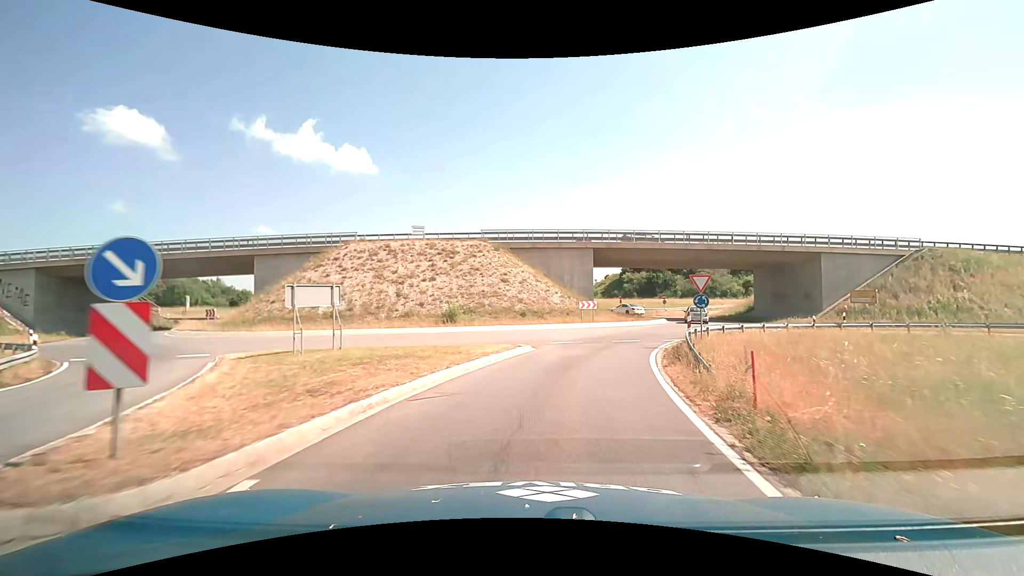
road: secondary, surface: asphalt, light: Day
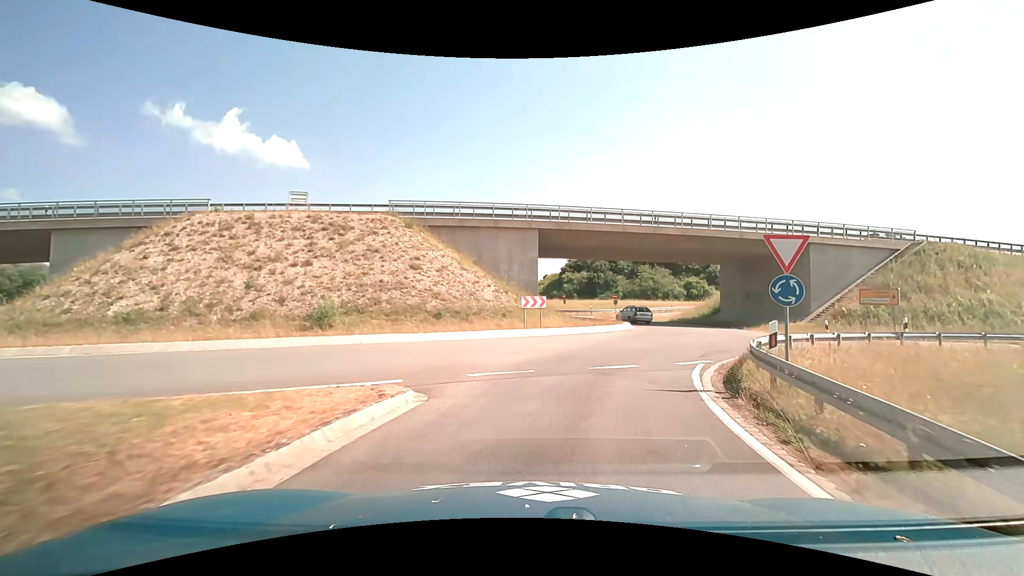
(+0.7, +11.0) m; +7°
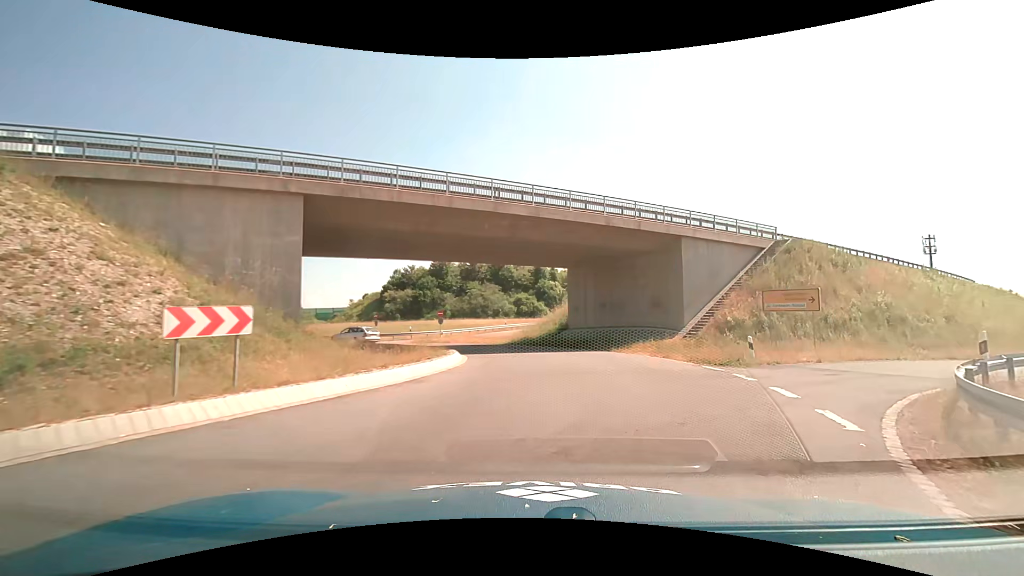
(+2.1, +13.3) m; +20°
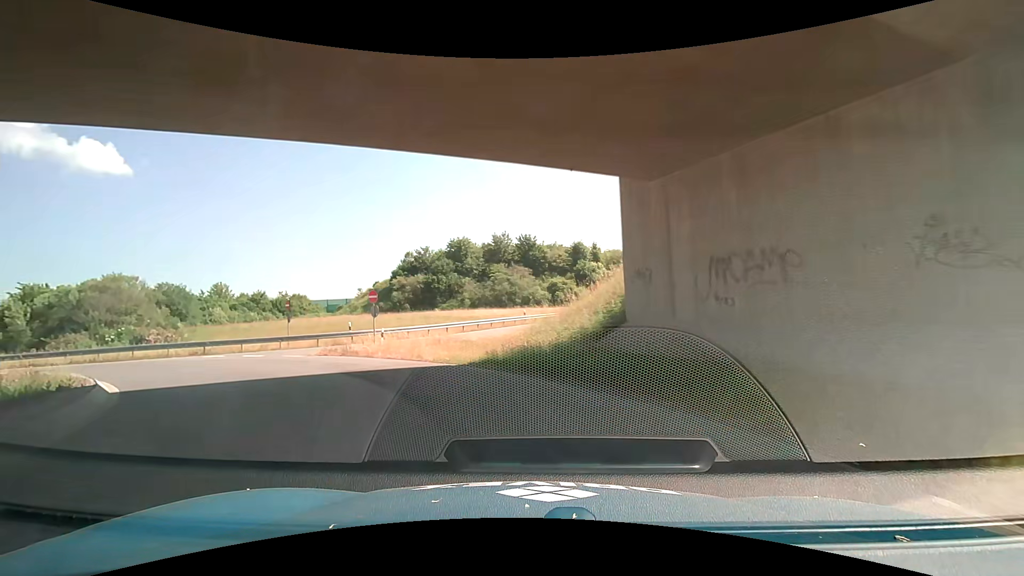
(+1.4, +22.3) m; -5°
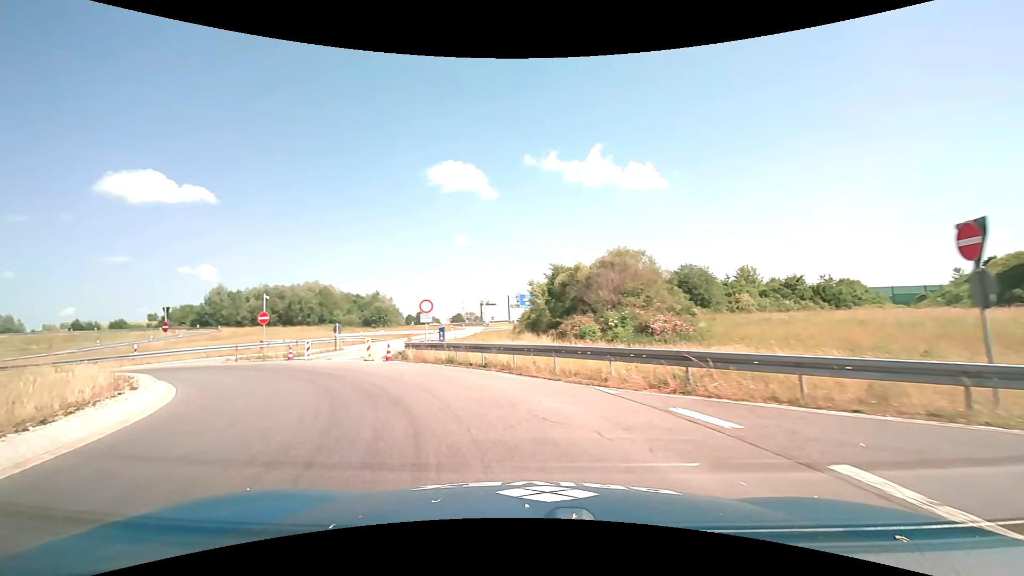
(-10.1, +20.0) m; -56°
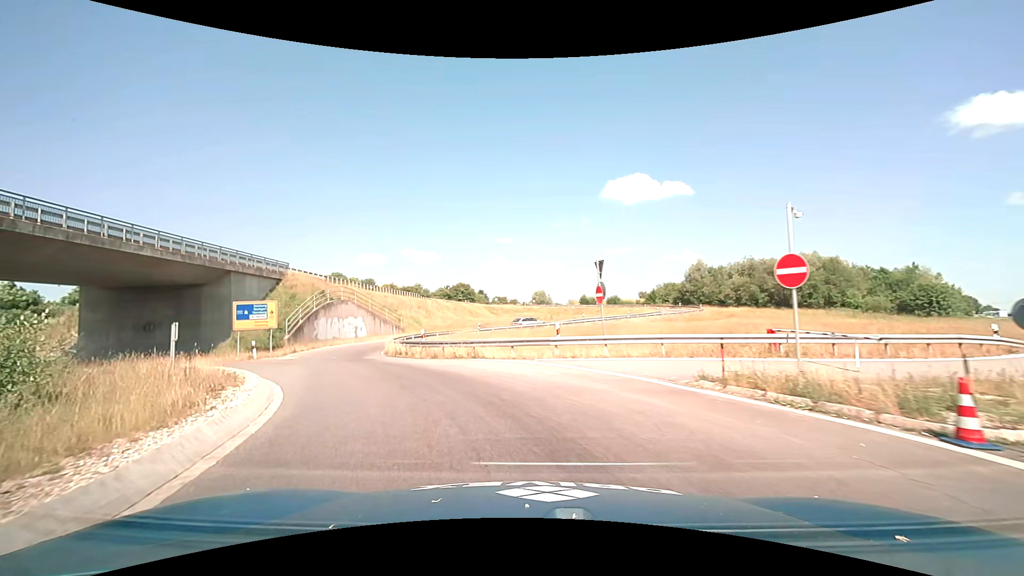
(-9.9, +19.3) m; -52°
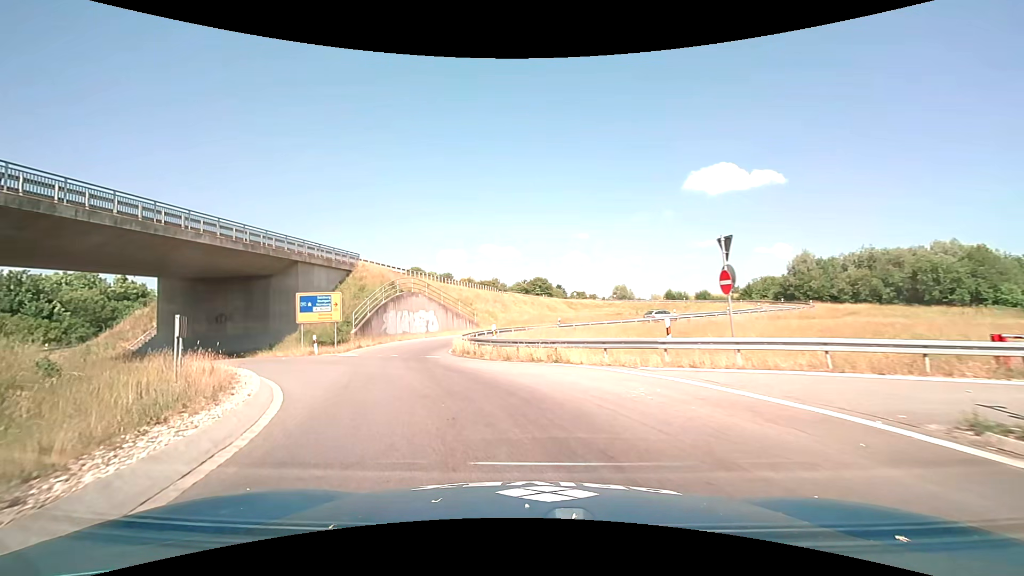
(-0.3, +4.3) m; -9°
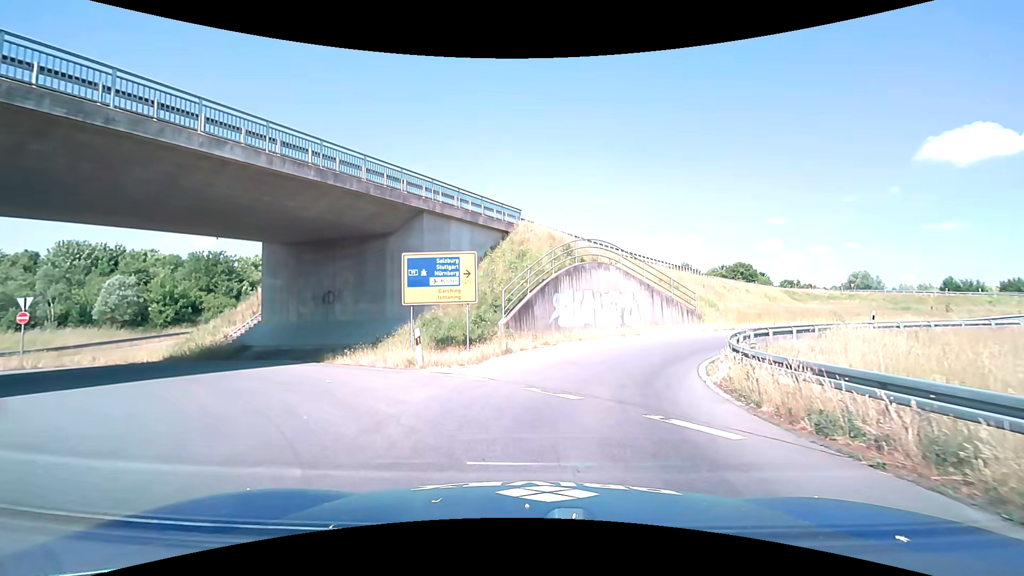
(-3.5, +15.3) m; -20°
(0, +10) (+4, +19) (+11, +26) (+20, +30) (+30, +33) (+39, +36) (+49, +39) (+58, +43) (+65, +49) (+72, +57) m
